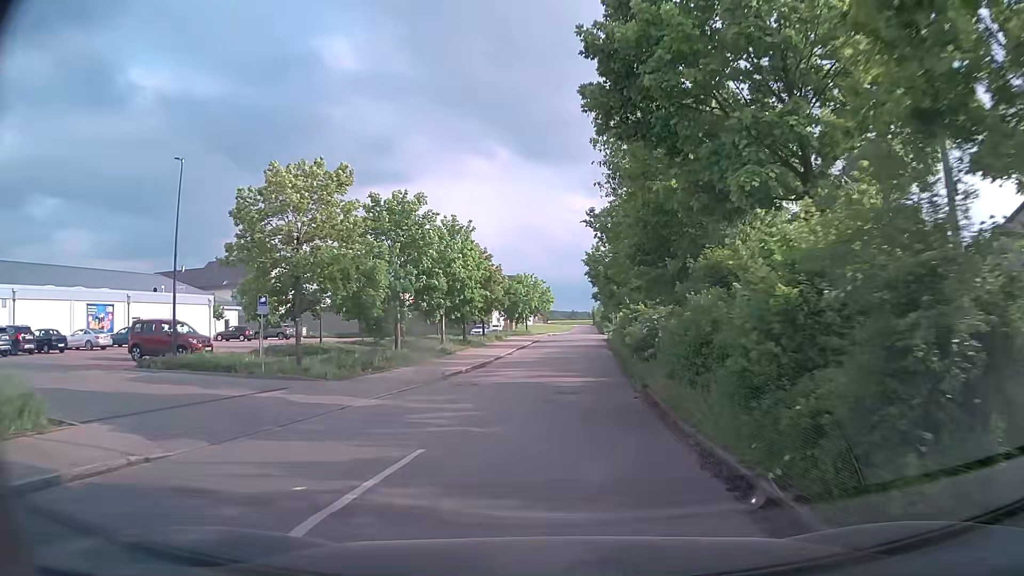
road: residential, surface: asphalt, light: Day
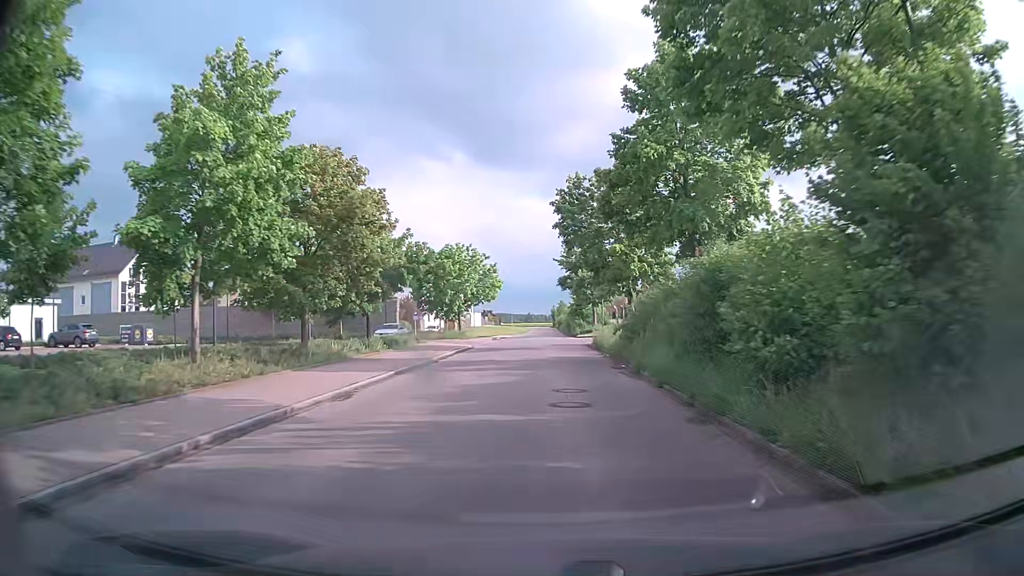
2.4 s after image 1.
(+0.9, +27.8) m; +4°
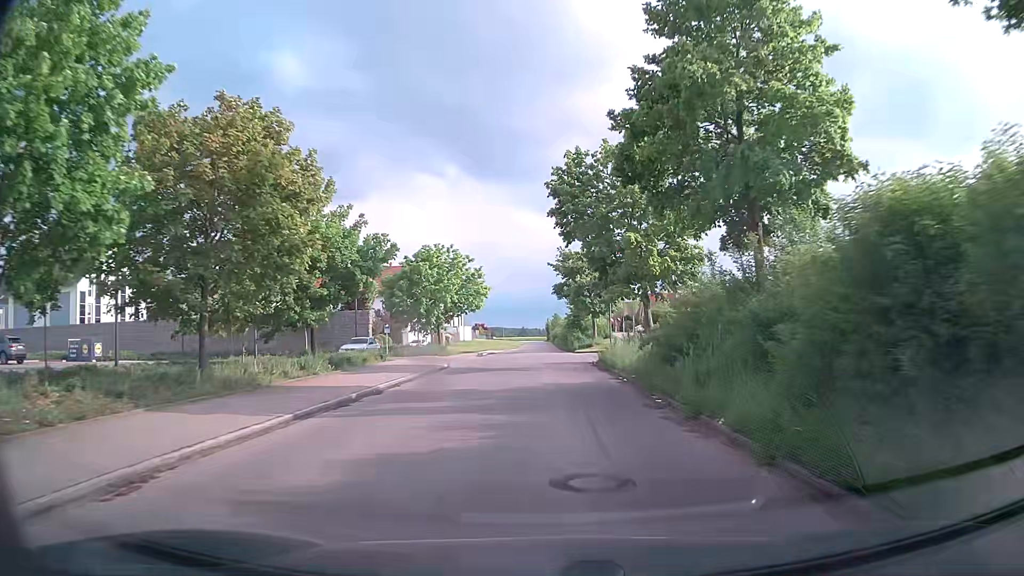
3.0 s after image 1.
(0.0, +7.4) m; 0°
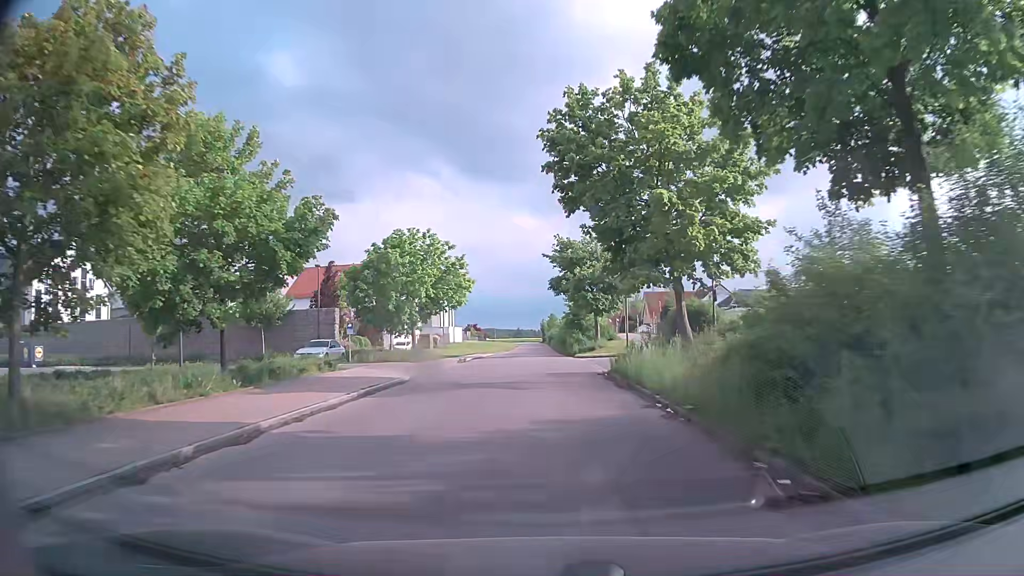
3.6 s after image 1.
(0.0, +7.4) m; 0°
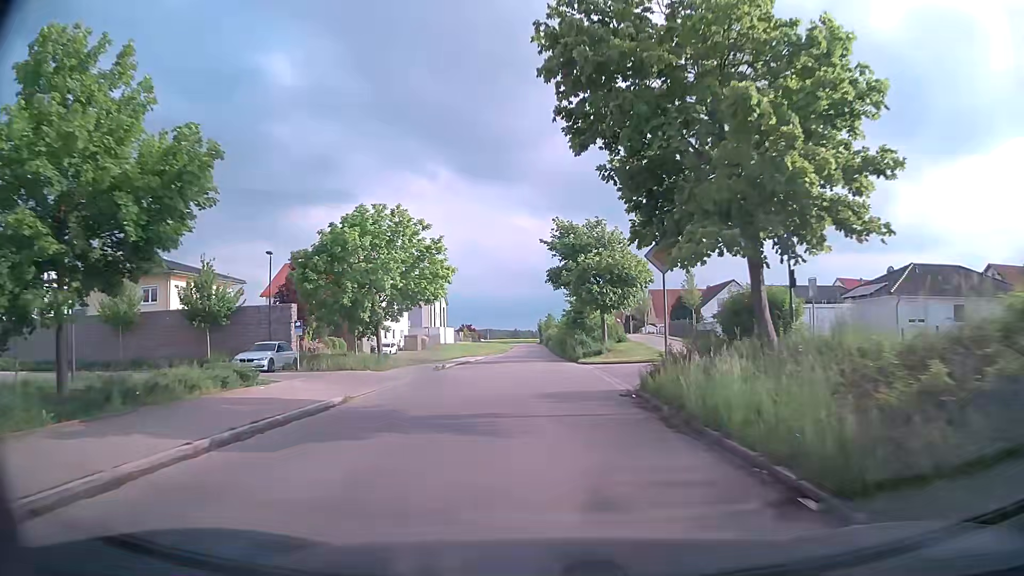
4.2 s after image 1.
(0.0, +7.4) m; 0°
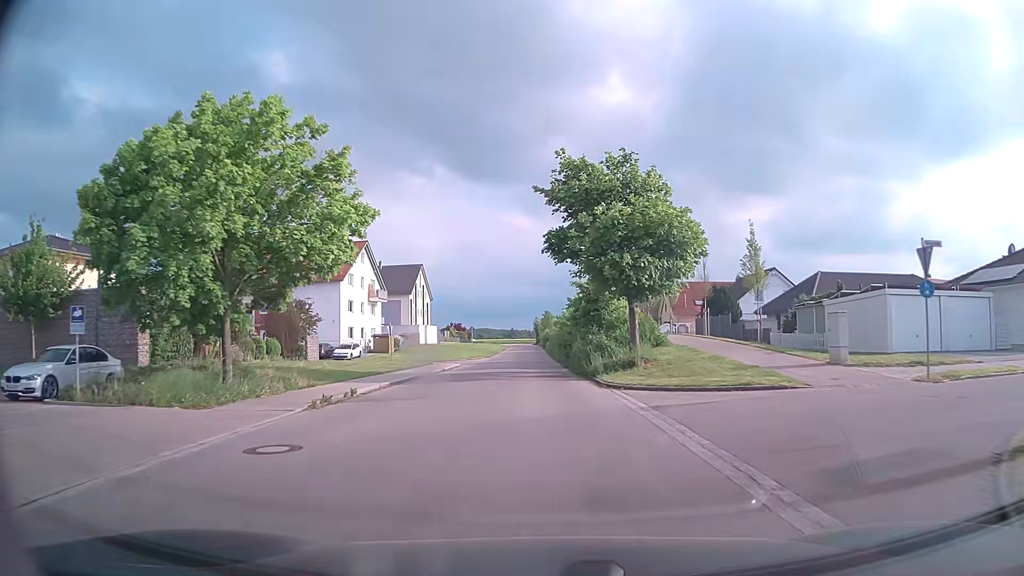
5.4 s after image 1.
(0.0, +14.7) m; 0°
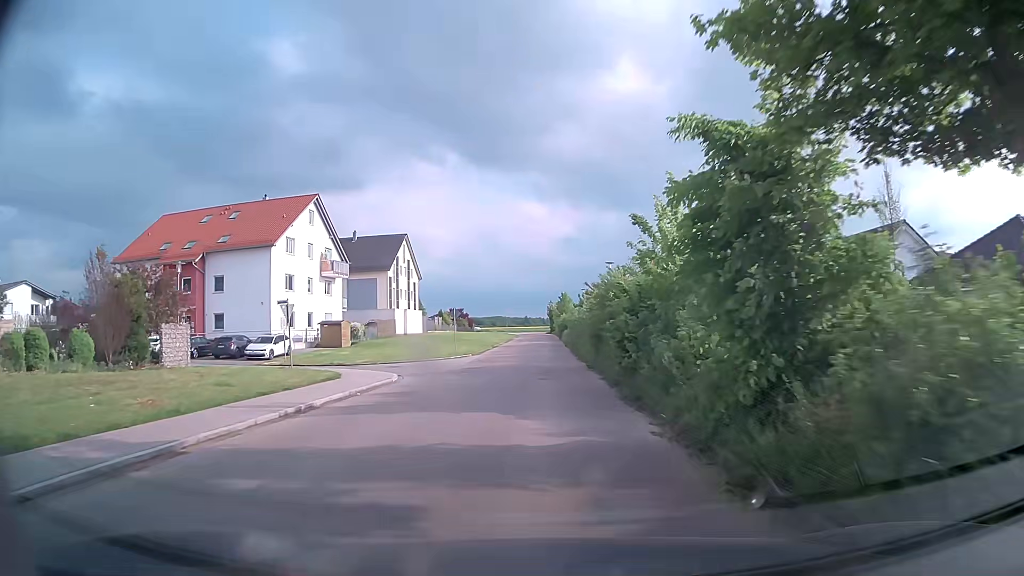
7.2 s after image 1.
(-0.2, +22.0) m; -1°
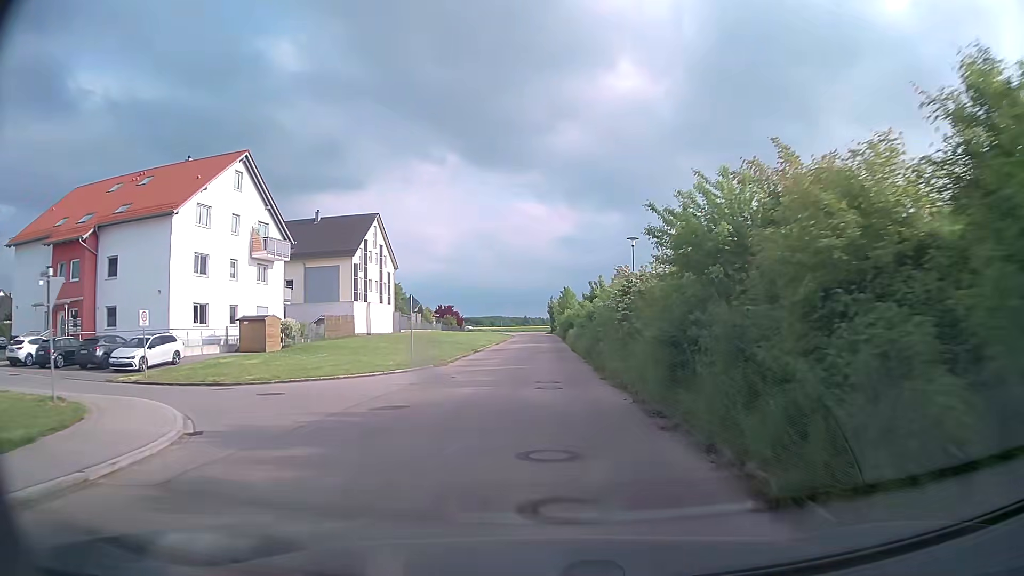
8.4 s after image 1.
(0.0, +14.7) m; 0°
(0, +10) (0, +20) (0, +30) (0, +40) (0, +50) (0, +60) (0, +70) (0, +80) (0, +90) (0, +100) m
